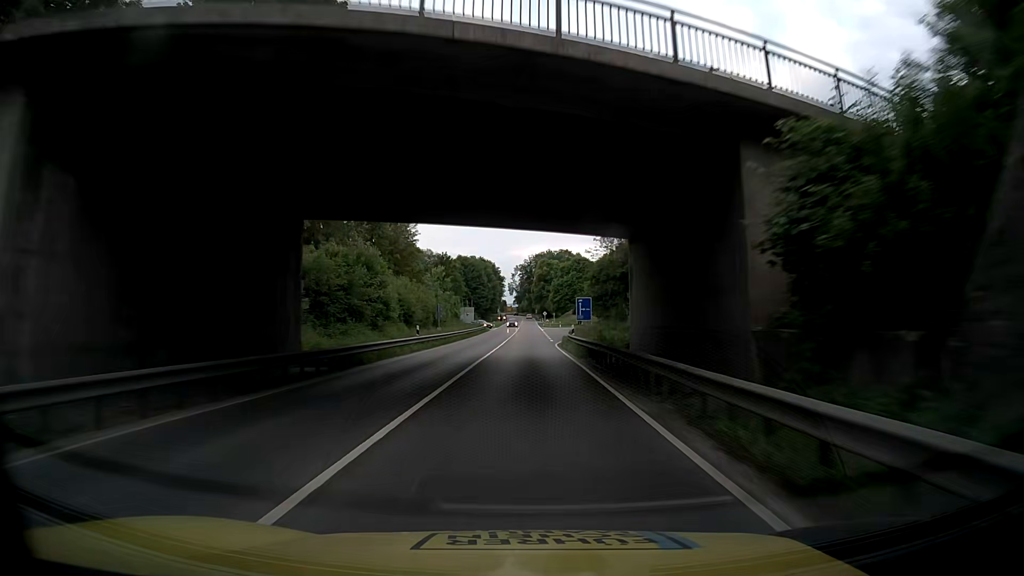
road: trunk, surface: asphalt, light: Day
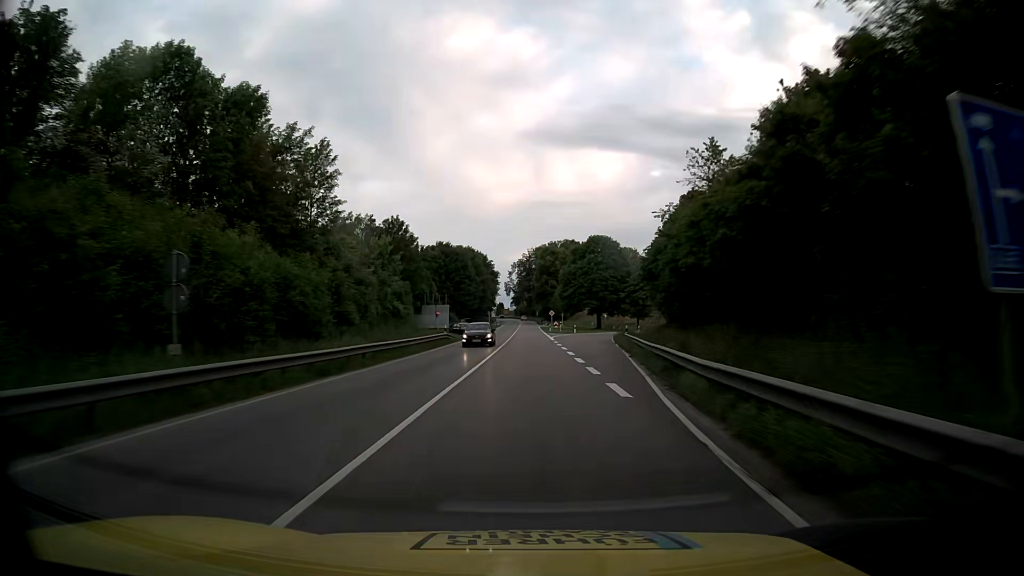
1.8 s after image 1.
(+0.1, +40.6) m; 0°
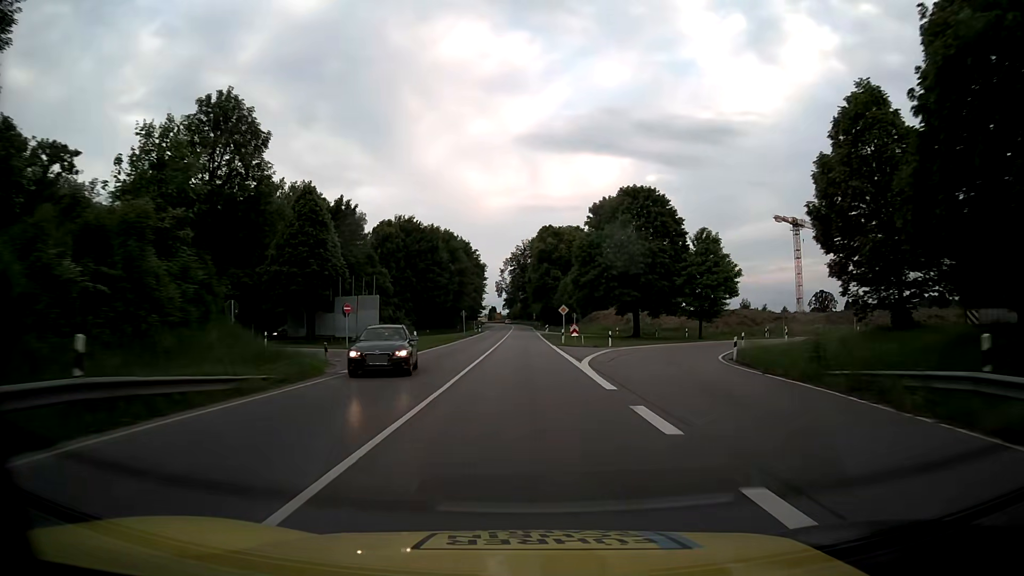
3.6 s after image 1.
(+0.1, +40.5) m; 0°
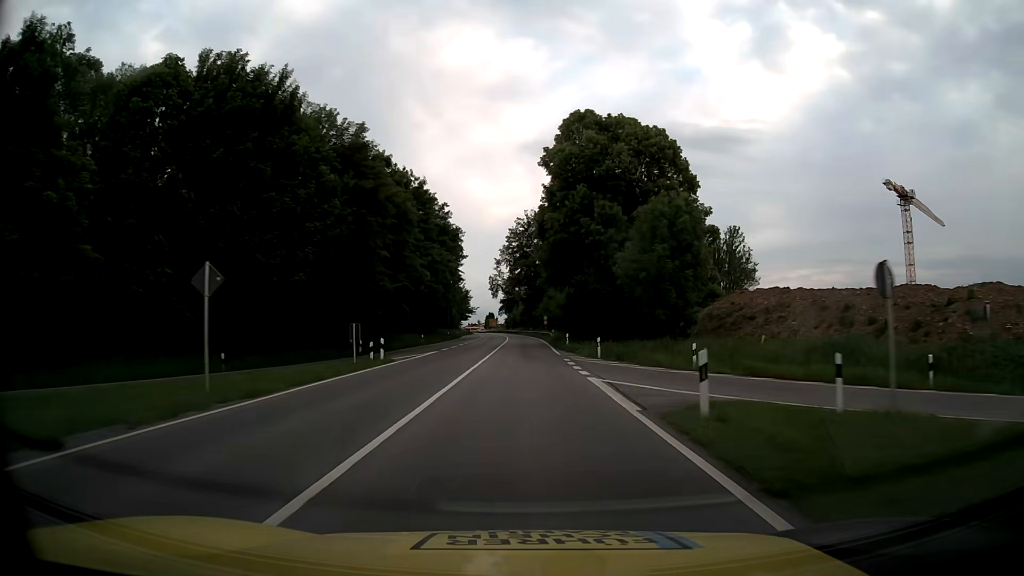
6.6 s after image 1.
(-0.3, +67.4) m; 0°
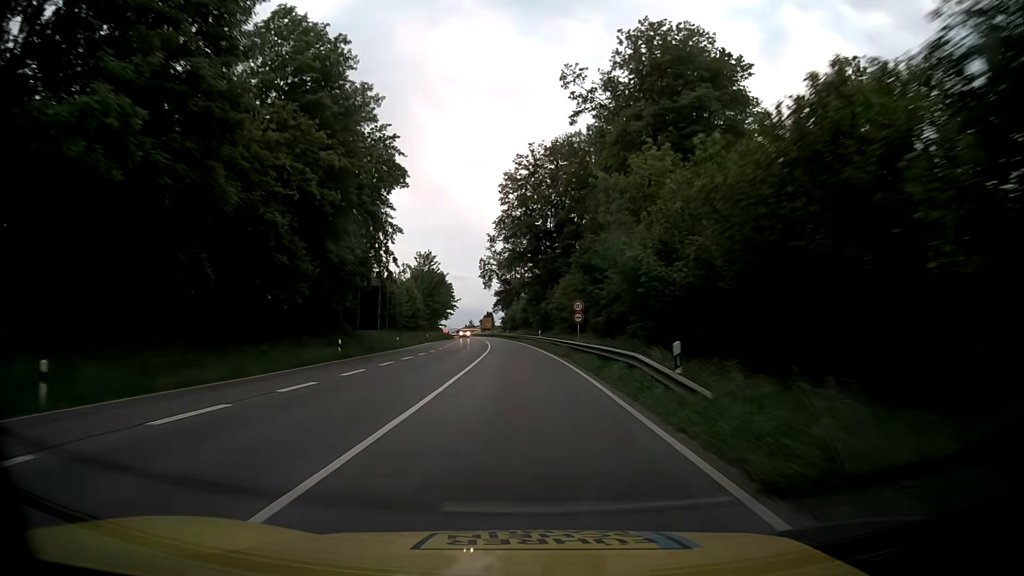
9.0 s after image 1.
(-0.3, +53.8) m; 0°
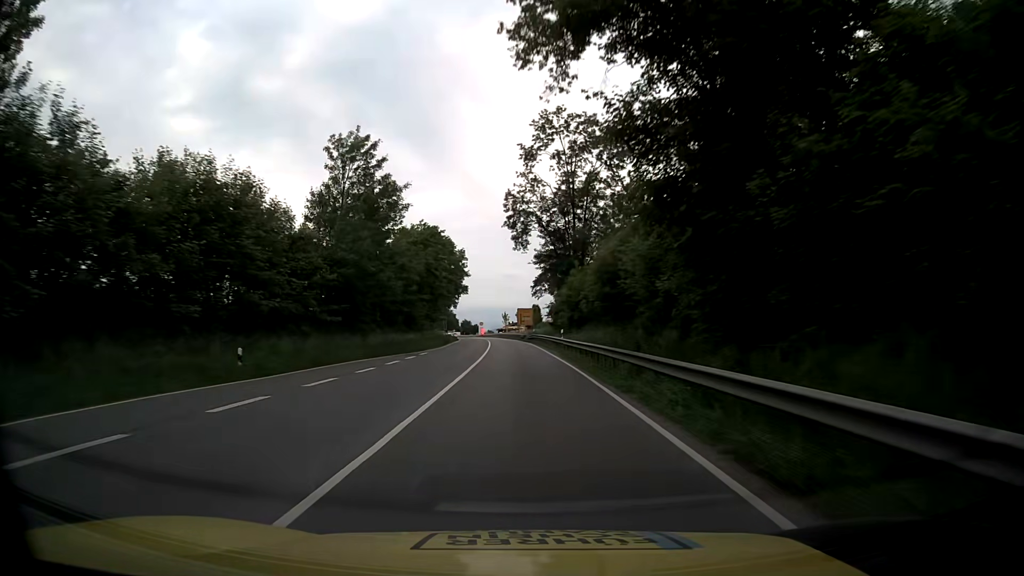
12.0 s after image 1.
(-2.2, +67.5) m; -4°
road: primary
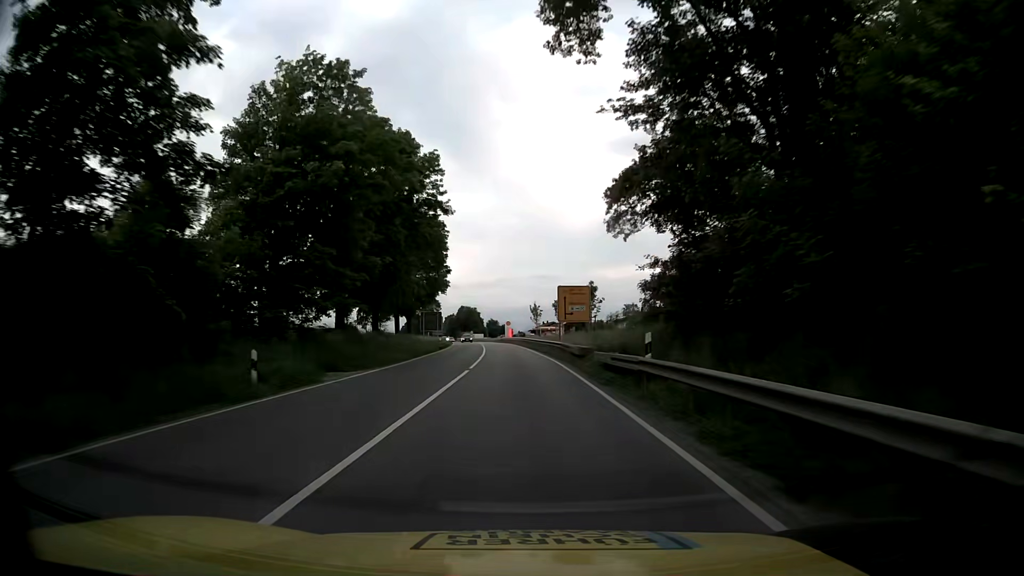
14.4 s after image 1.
(-1.3, +54.1) m; -3°
(0, +10) (0, +20) (0, +30) (-1, +40) (-1, +50) (-1, +60) (-2, +70) (-3, +80) (-4, +90) (-5, +100) m
